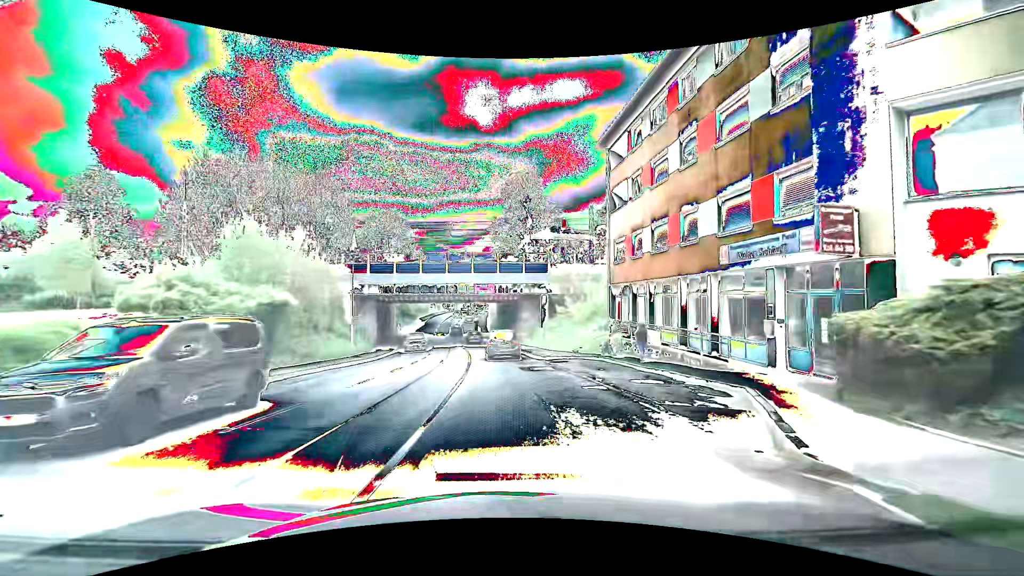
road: tertiary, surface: asphalt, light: Day
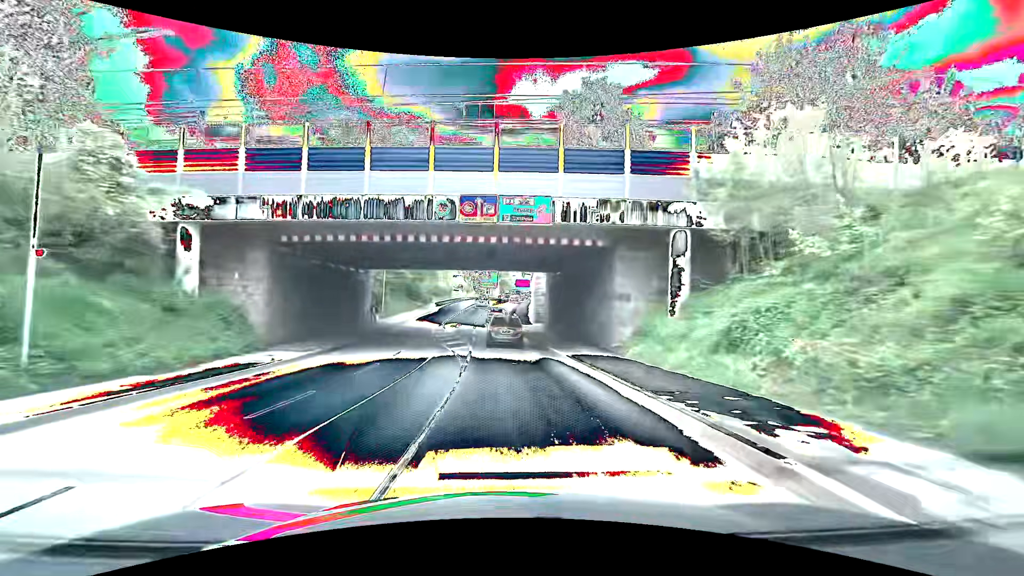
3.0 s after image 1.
(-1.2, +30.4) m; -6°
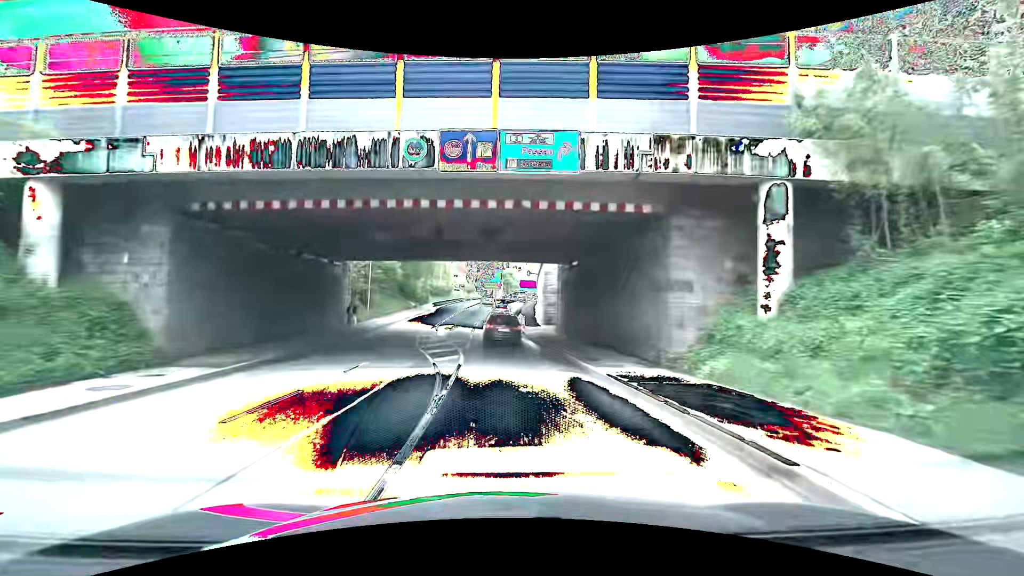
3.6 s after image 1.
(+0.1, +6.5) m; +1°
